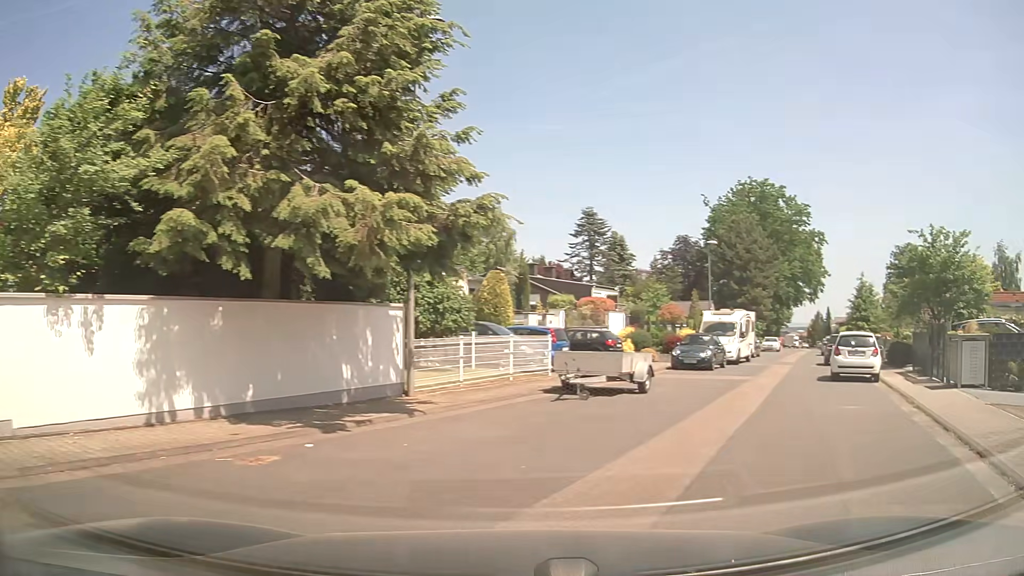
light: Day
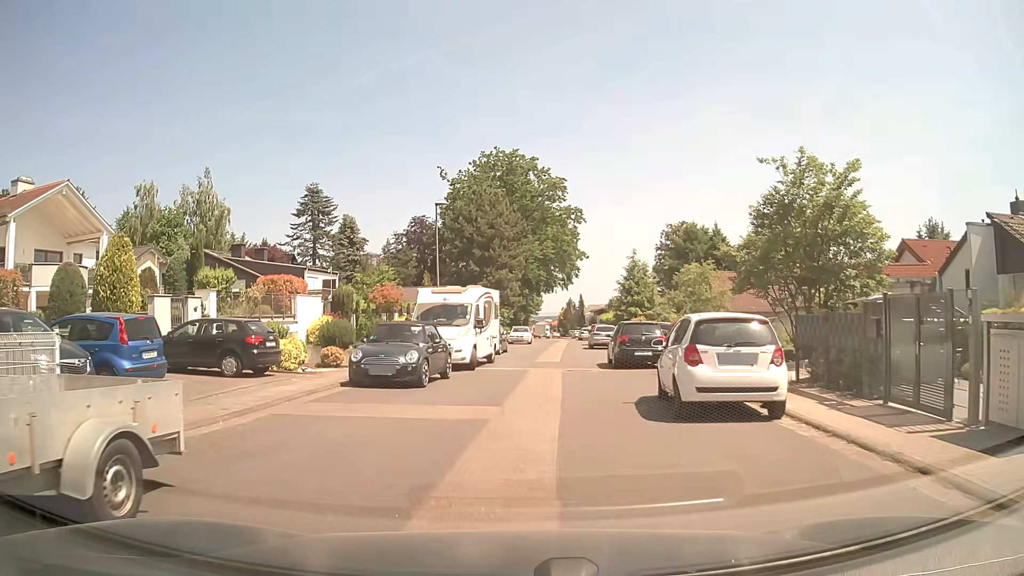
(+3.8, +11.1) m; +23°
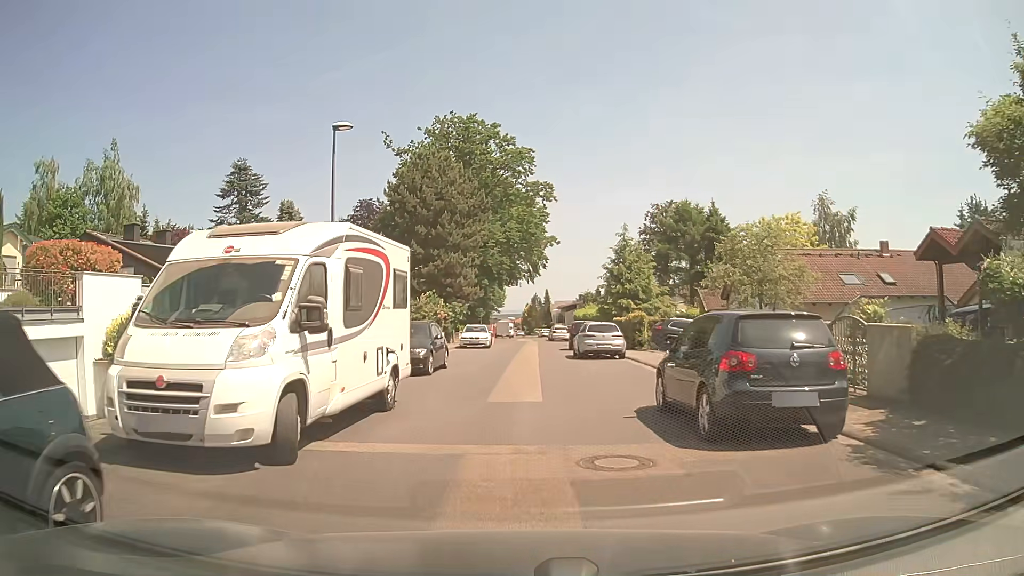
(+0.6, +13.8) m; +3°
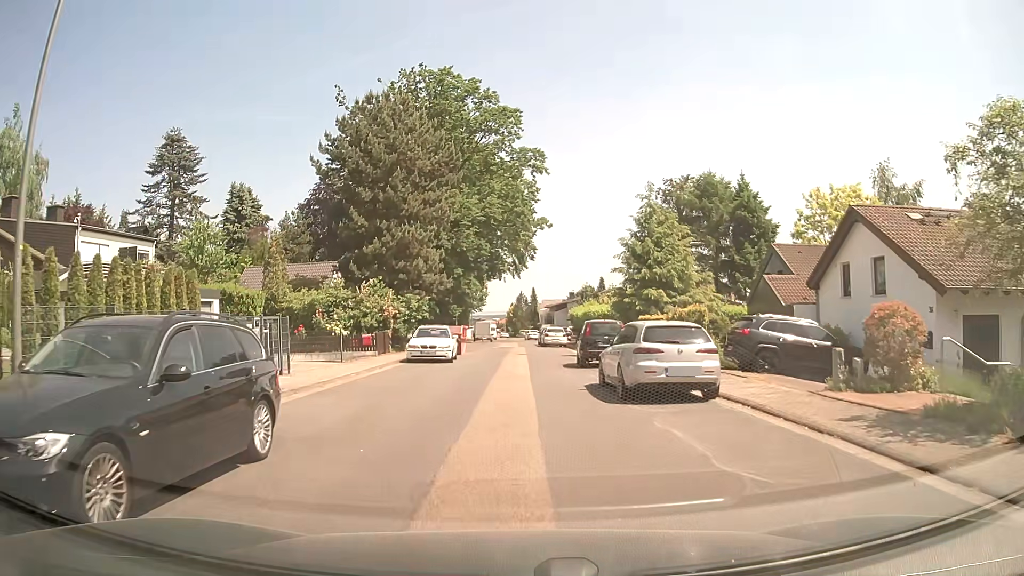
(+0.3, +14.0) m; +2°
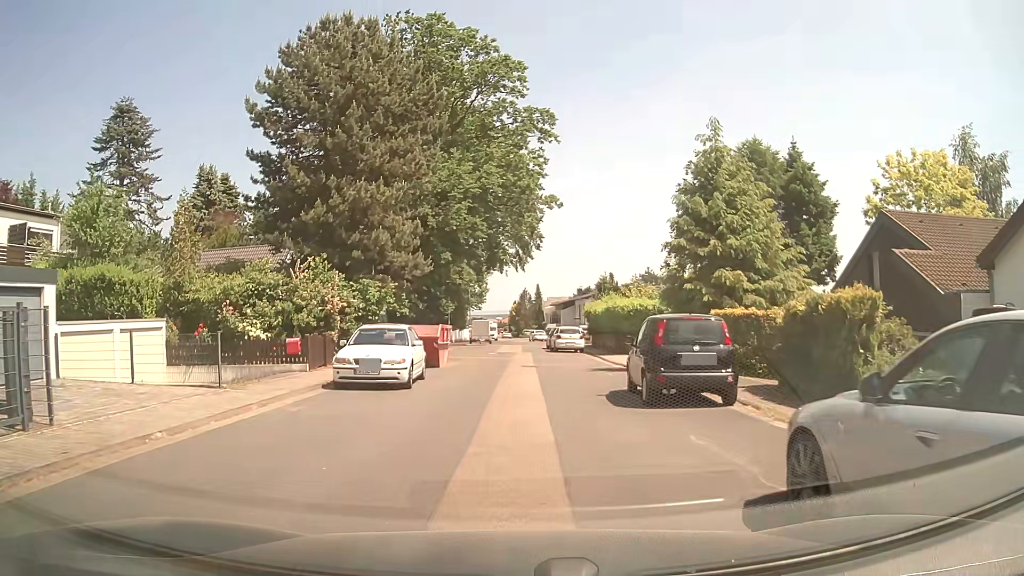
(-0.2, +10.6) m; -2°
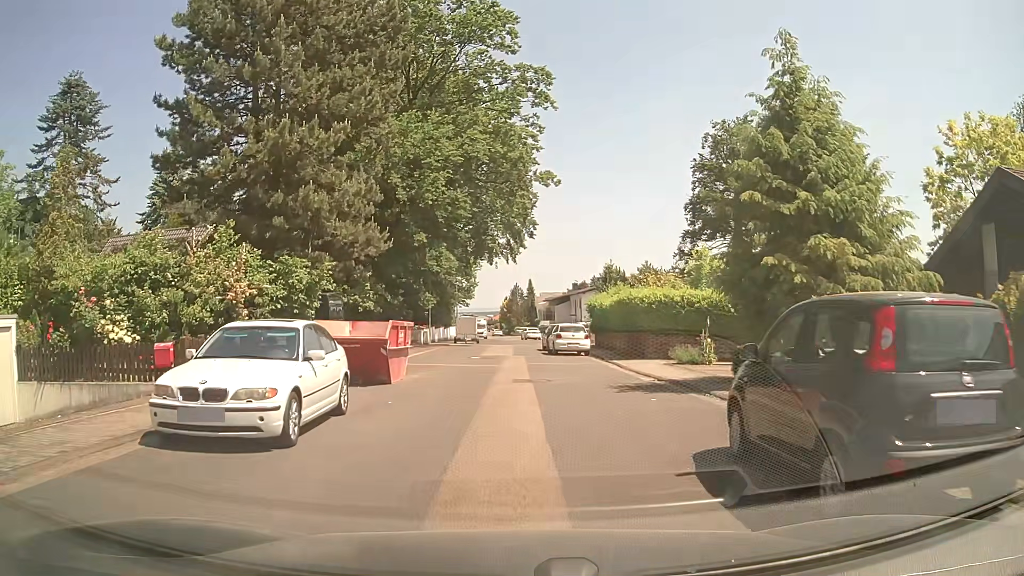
(+0.1, +7.4) m; +2°
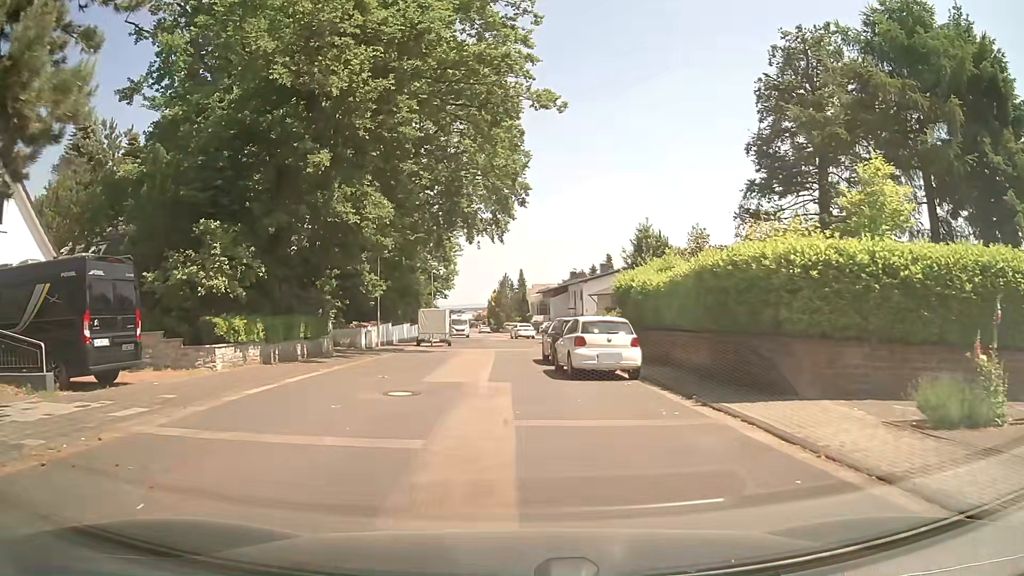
(0.0, +15.4) m; -1°
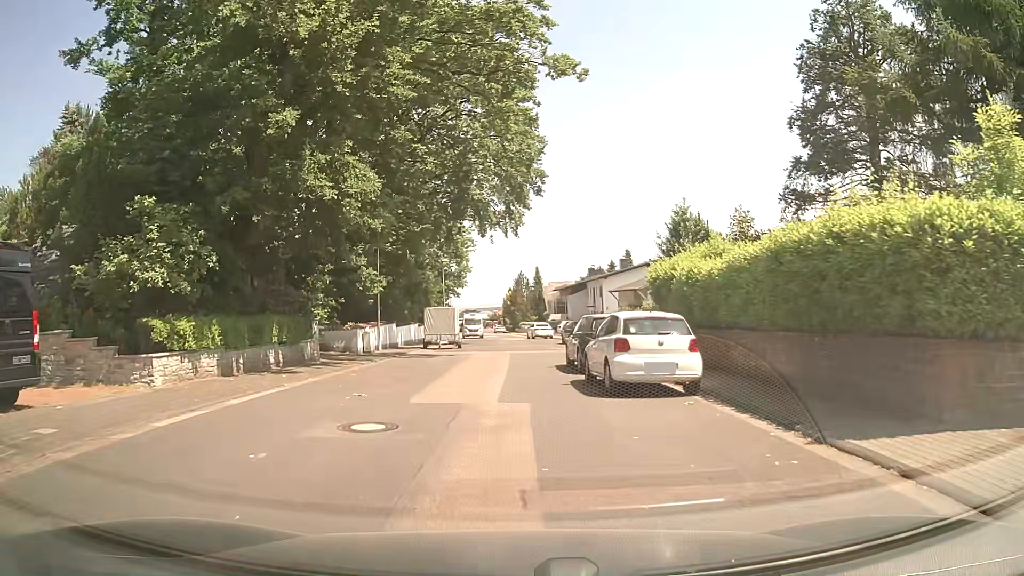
(0.0, +4.0) m; +1°
(0, +10) (-1, +20) (-1, +30) (-1, +40) (-2, +50) (-3, +60) (-3, +70) (-4, +80) (-5, +90) (-6, +100) m
